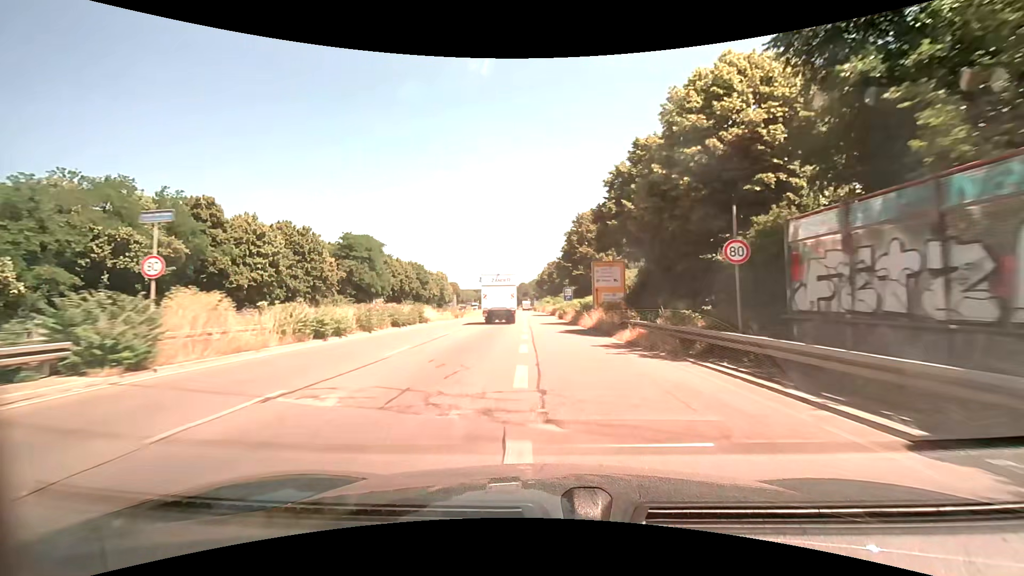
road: trunk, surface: asphalt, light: Day
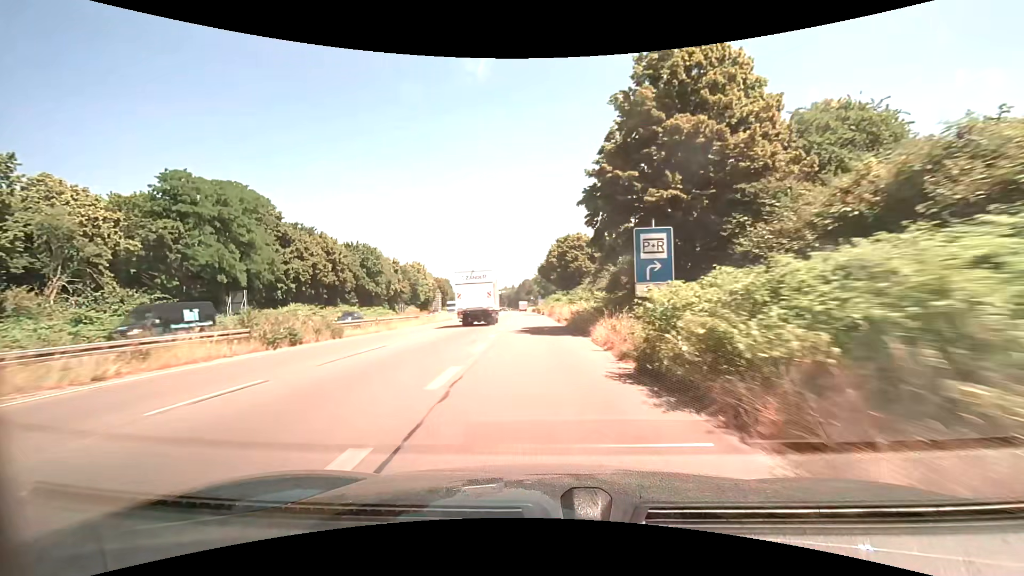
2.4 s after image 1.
(-0.1, +43.2) m; -1°
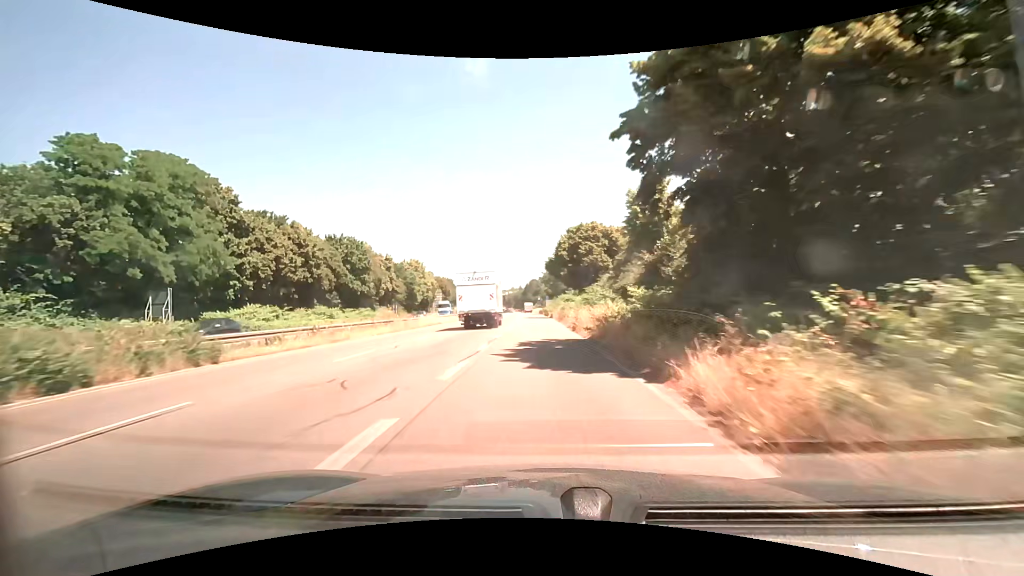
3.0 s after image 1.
(-0.1, +10.9) m; -1°
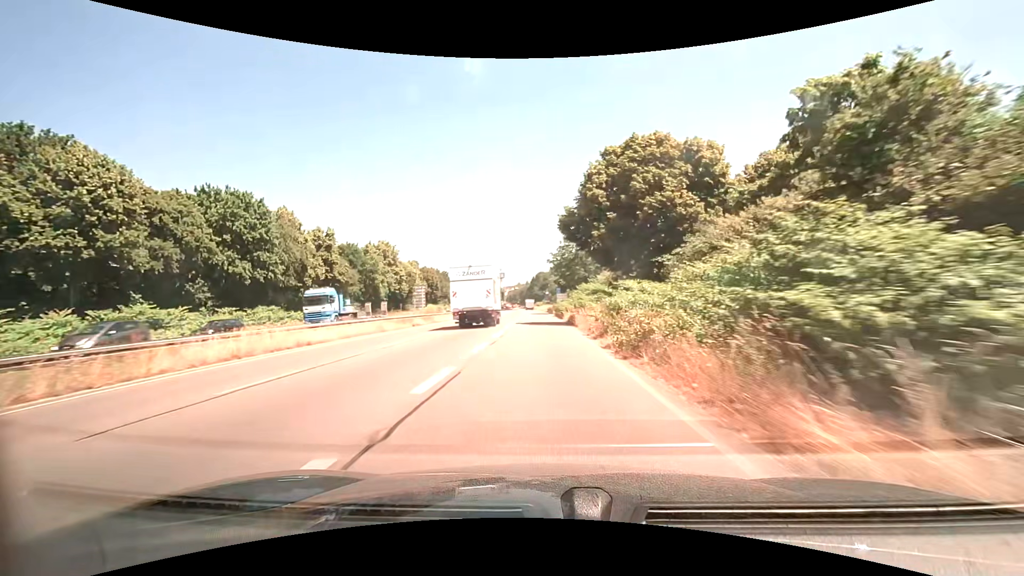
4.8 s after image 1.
(-0.2, +32.0) m; -1°
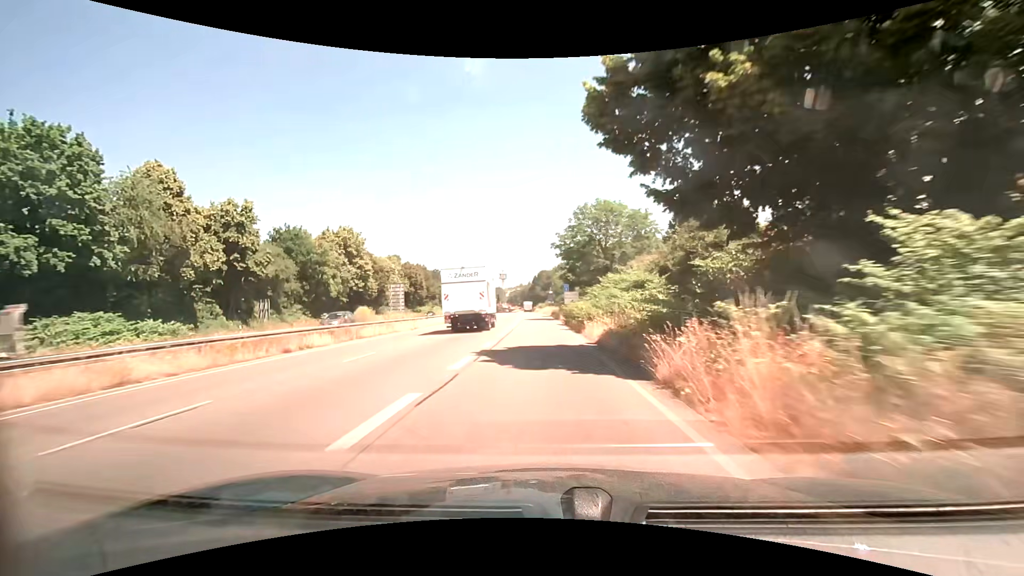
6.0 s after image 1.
(0.0, +21.1) m; 0°
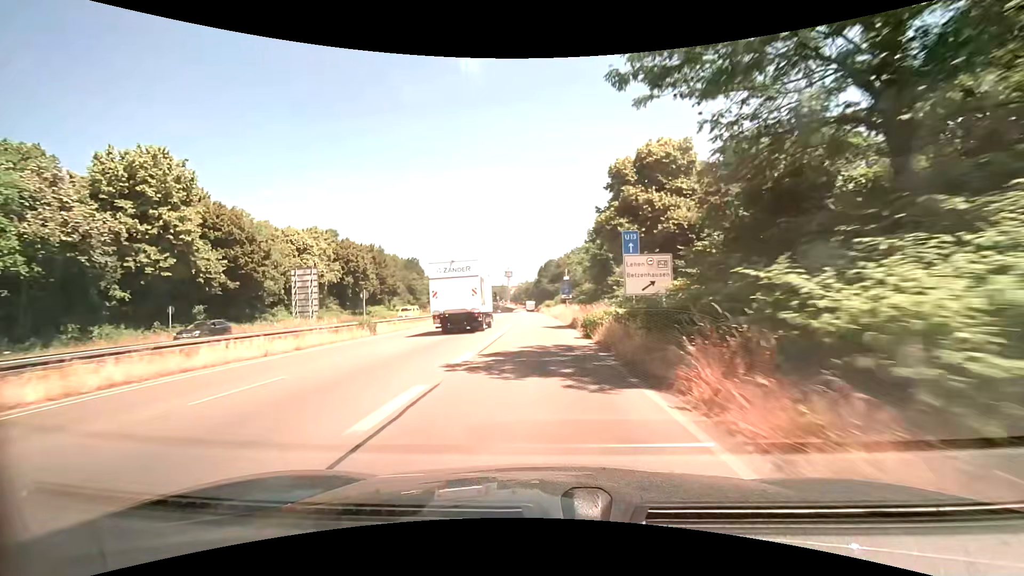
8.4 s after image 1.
(-0.2, +42.3) m; -1°
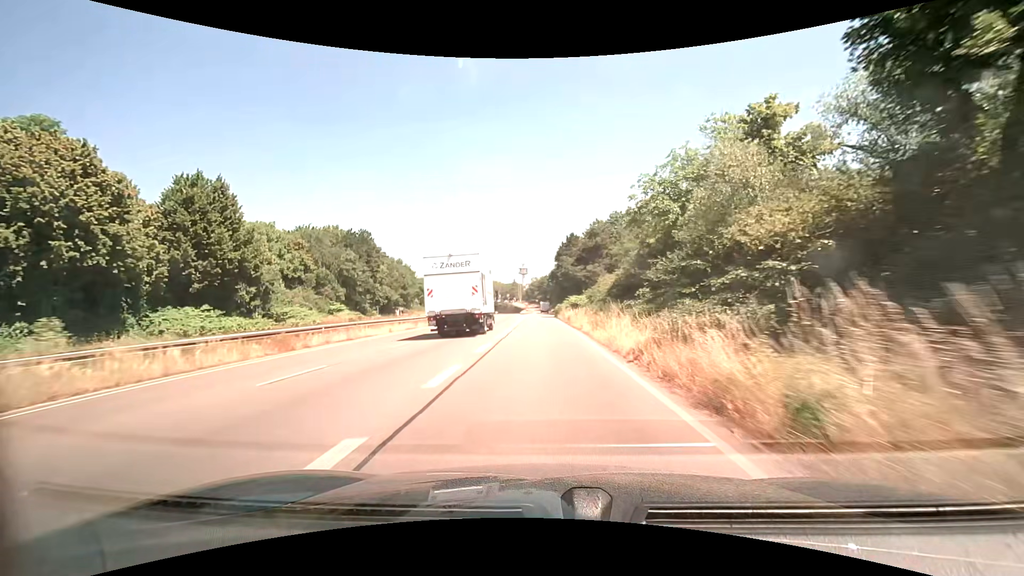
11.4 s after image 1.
(-0.8, +52.1) m; -2°
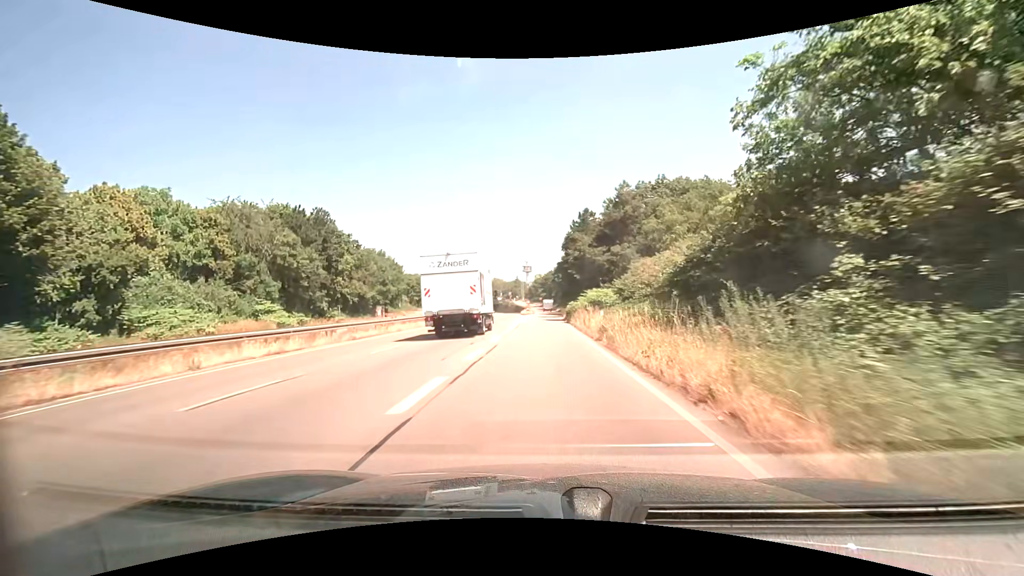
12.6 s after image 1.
(-0.1, +20.2) m; -1°
(0, +10) (0, +20) (0, +30) (0, +40) (0, +50) (+1, +60) (+1, +70) (+1, +80) (+1, +90) (+2, +100) m
